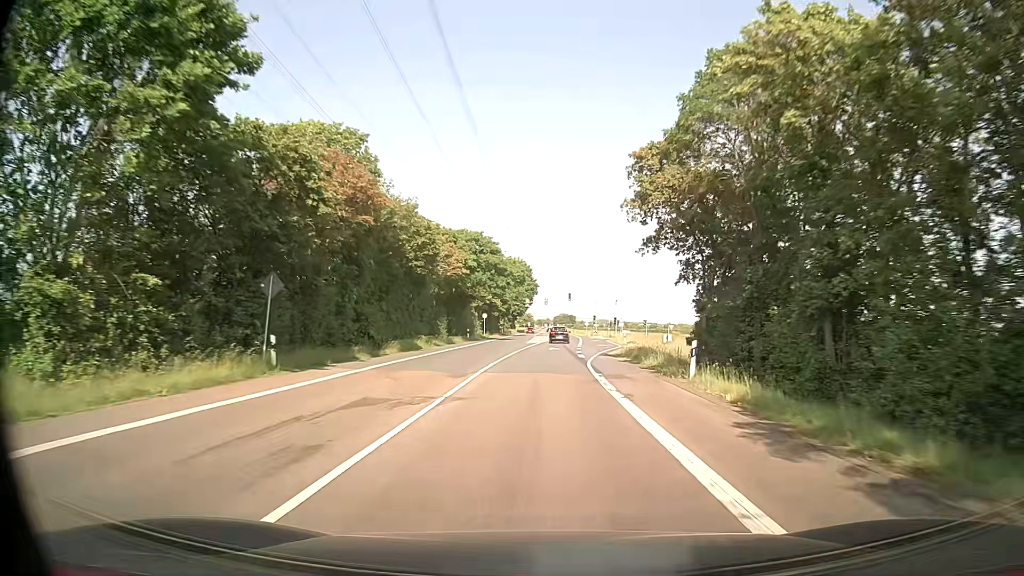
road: secondary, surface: asphalt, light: Day
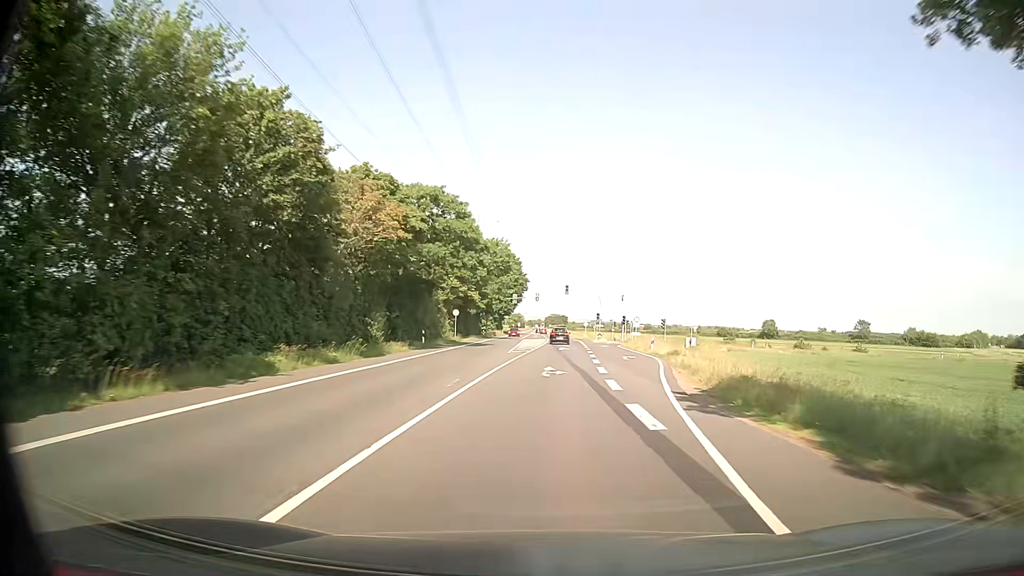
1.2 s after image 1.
(+0.1, +21.6) m; +1°
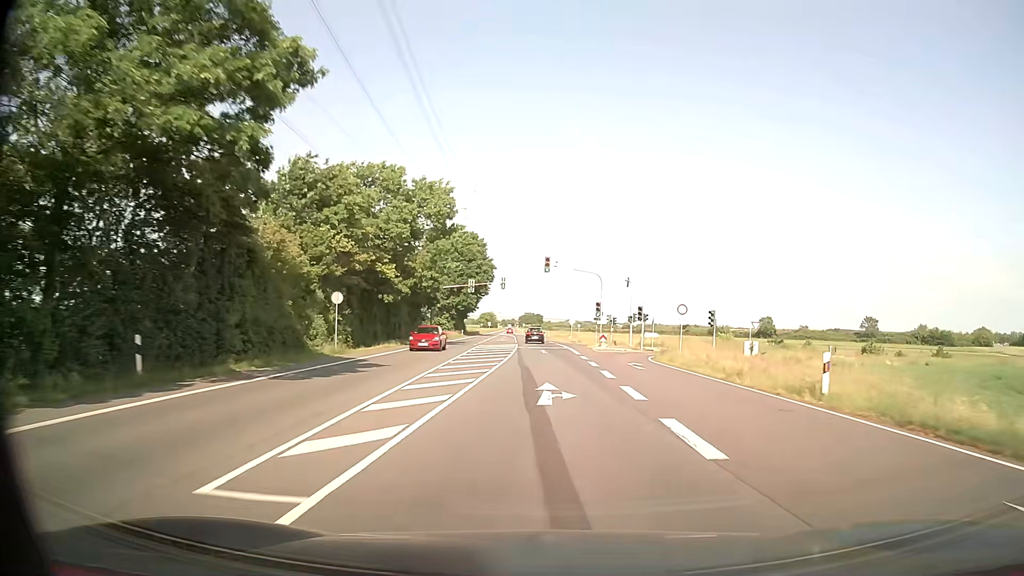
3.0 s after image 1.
(+0.6, +32.4) m; +2°
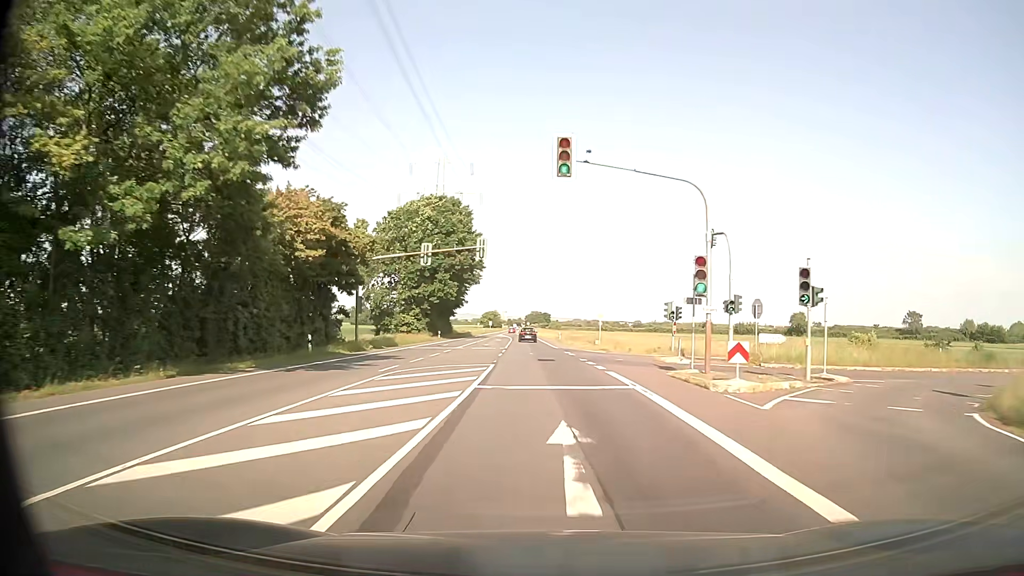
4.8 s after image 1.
(-0.1, +32.7) m; -1°
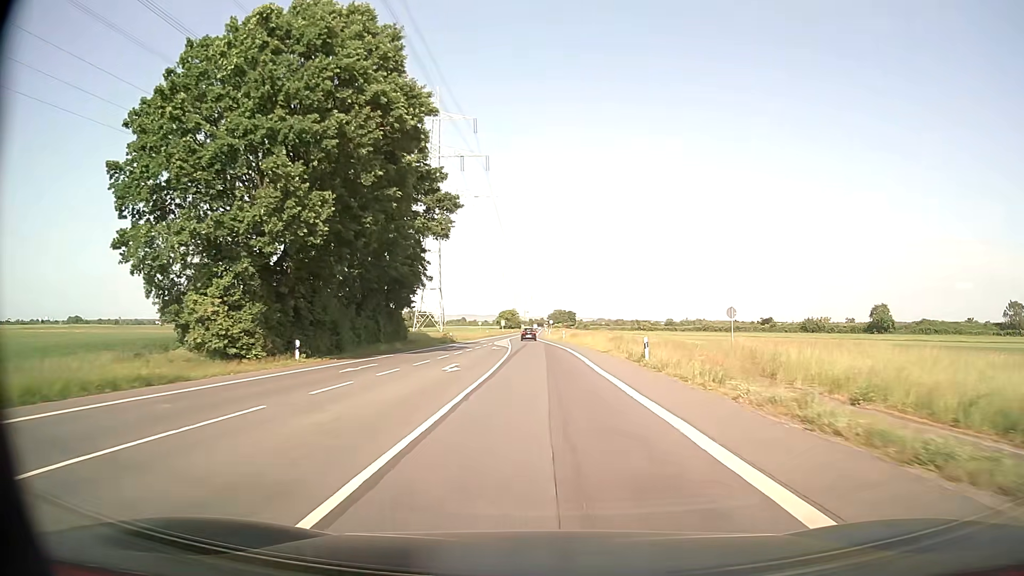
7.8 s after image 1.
(-1.1, +55.0) m; -2°
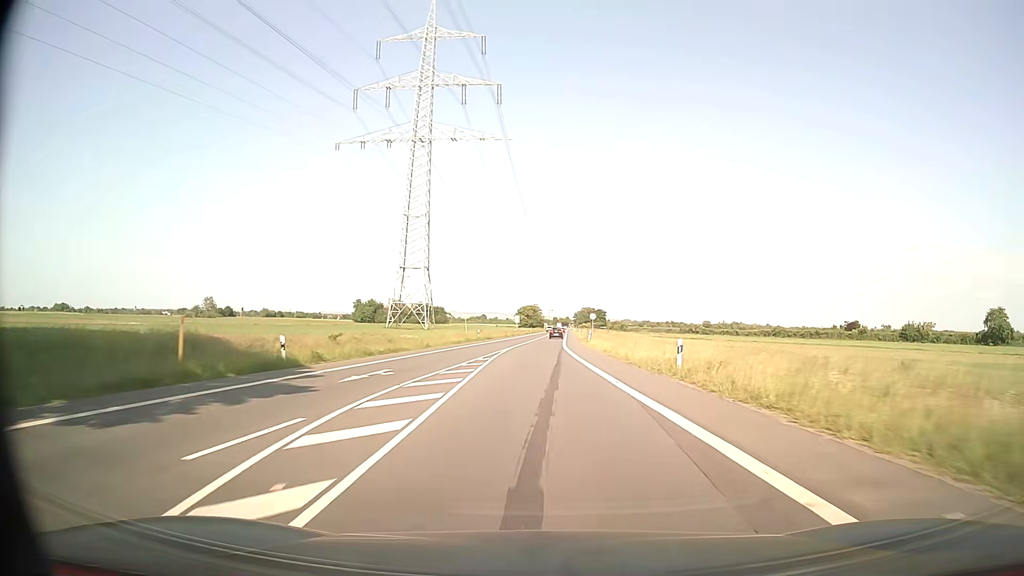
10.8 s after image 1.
(-1.3, +56.2) m; -2°
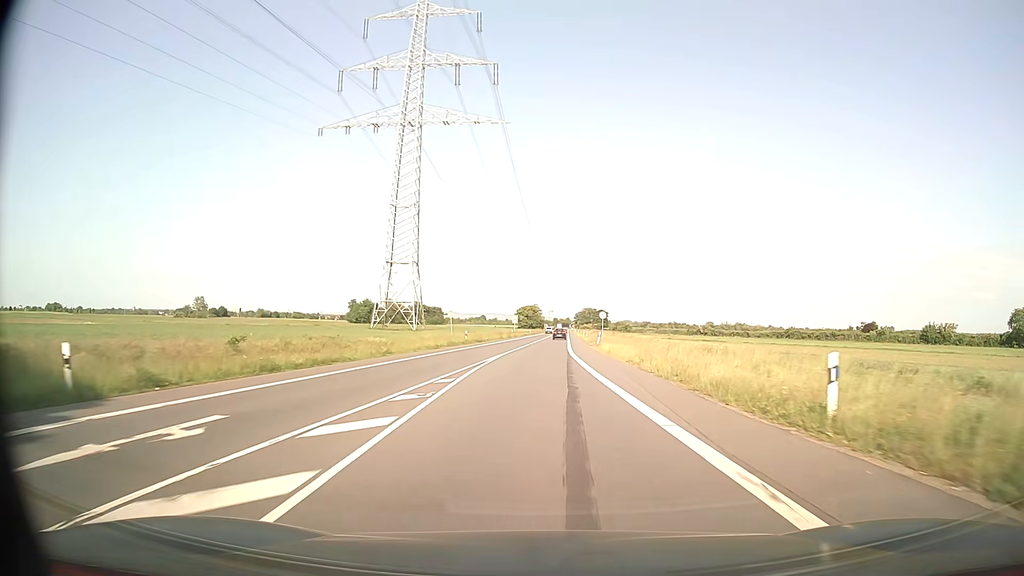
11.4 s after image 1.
(0.0, +11.6) m; 0°
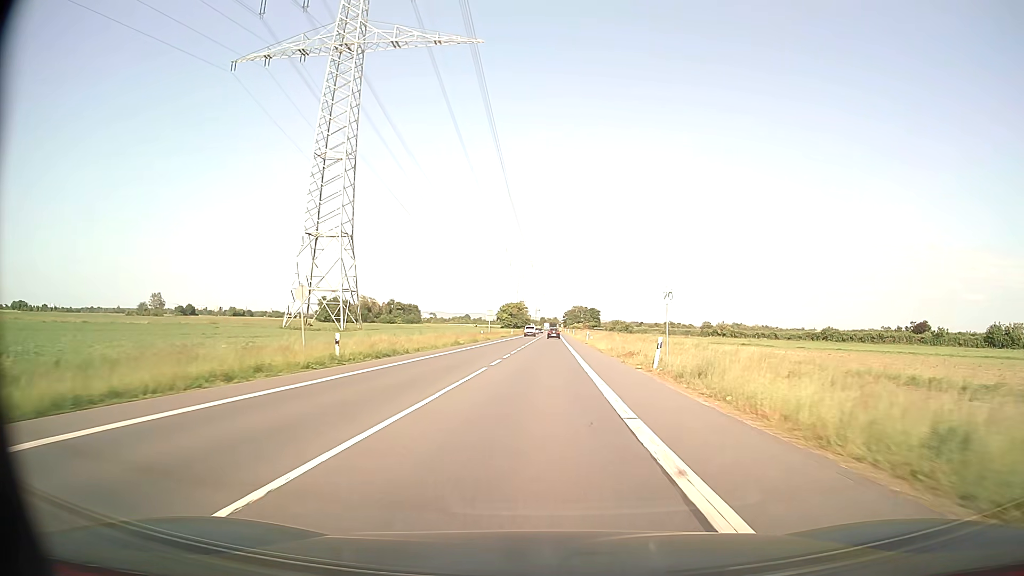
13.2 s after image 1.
(+0.3, +35.6) m; +1°
(0, +10) (0, +20) (0, +30) (0, +40) (+1, +50) (+1, +60) (+1, +70) (+1, +80) (+1, +90) (+1, +100) m
